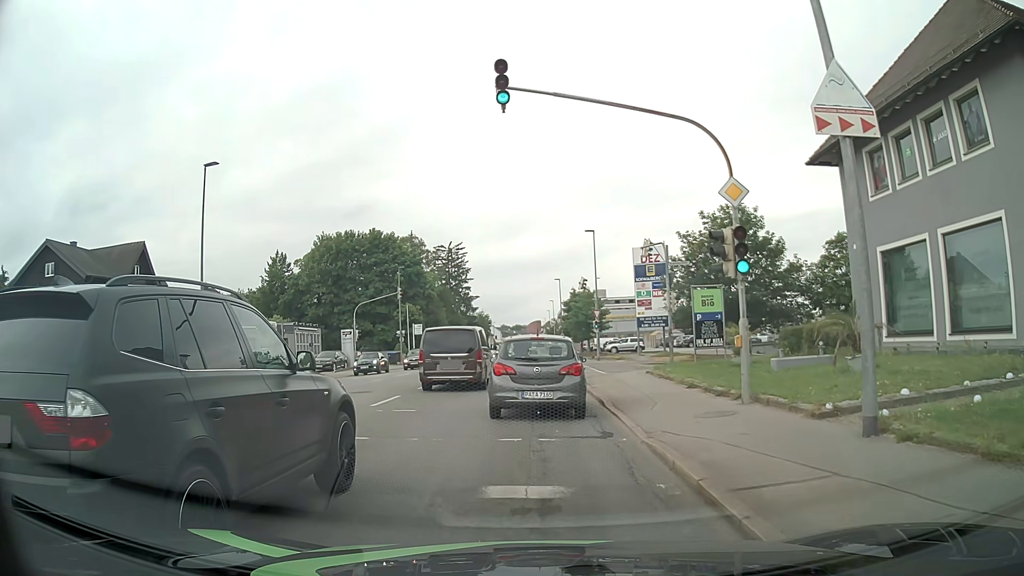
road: tertiary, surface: asphalt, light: Day
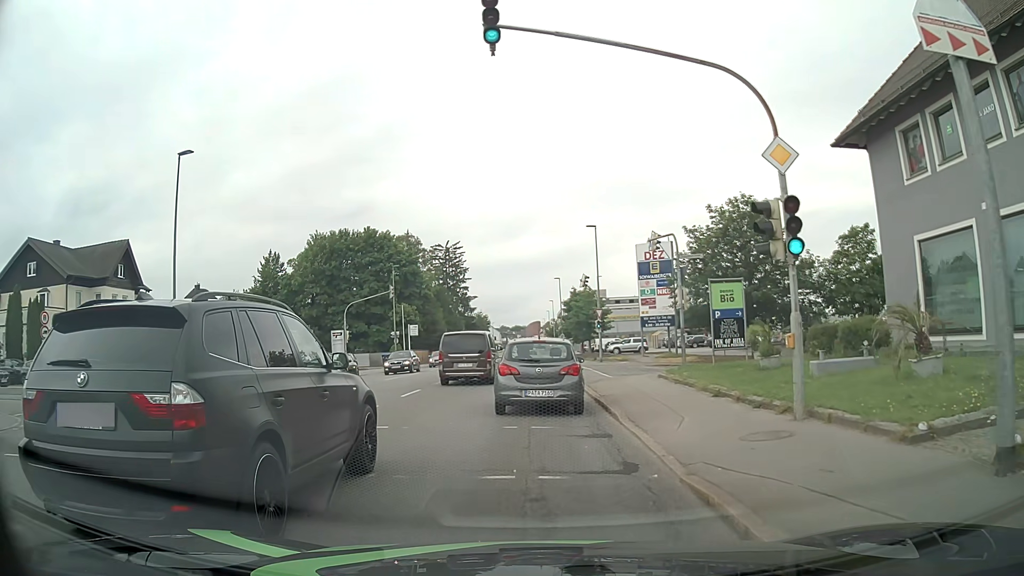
(0.0, +2.6) m; 0°
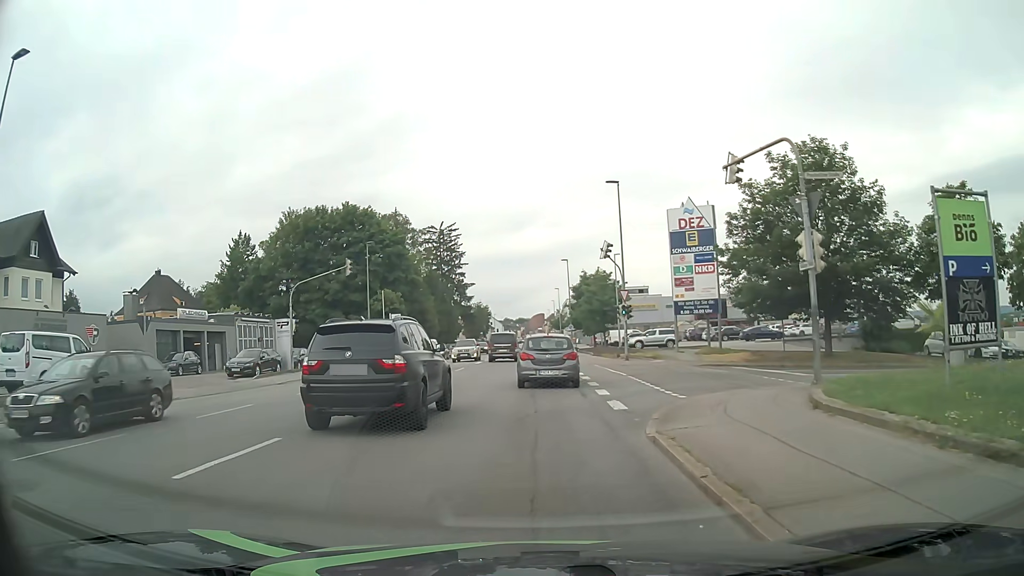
(0.0, +12.4) m; 0°
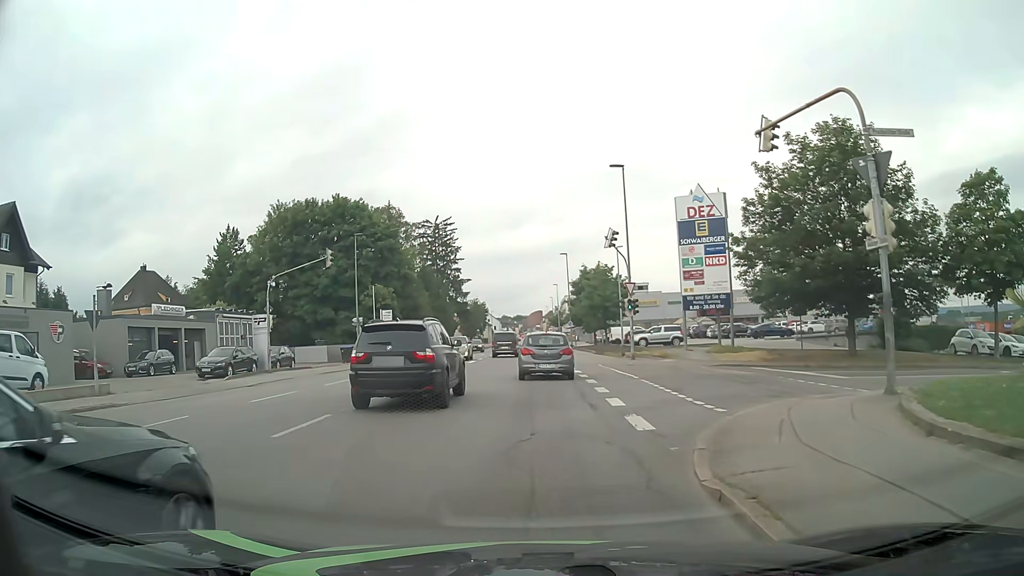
(0.0, +3.2) m; 0°
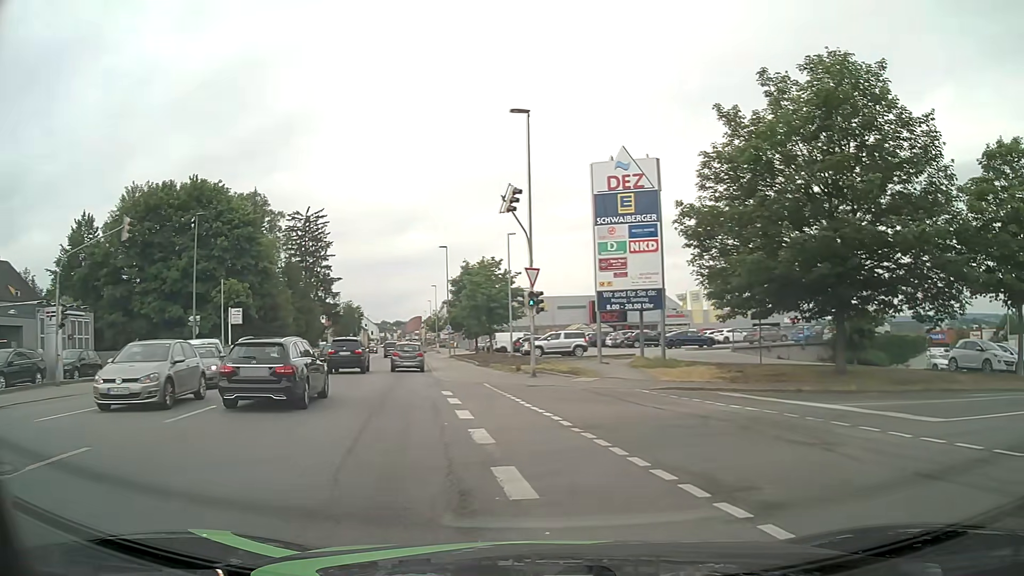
(+0.3, +9.8) m; +9°
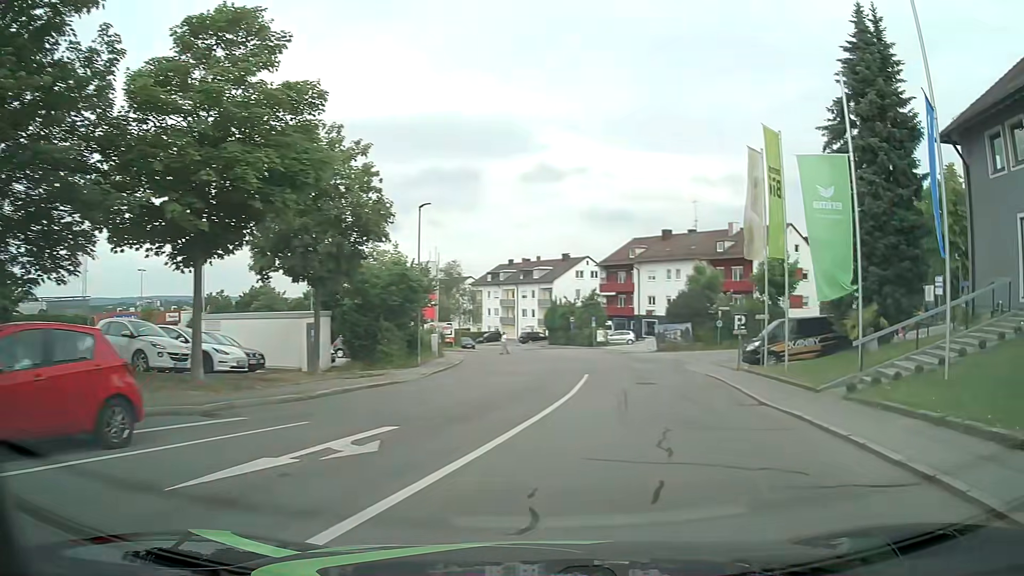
(+7.0, +9.0) m; +70°
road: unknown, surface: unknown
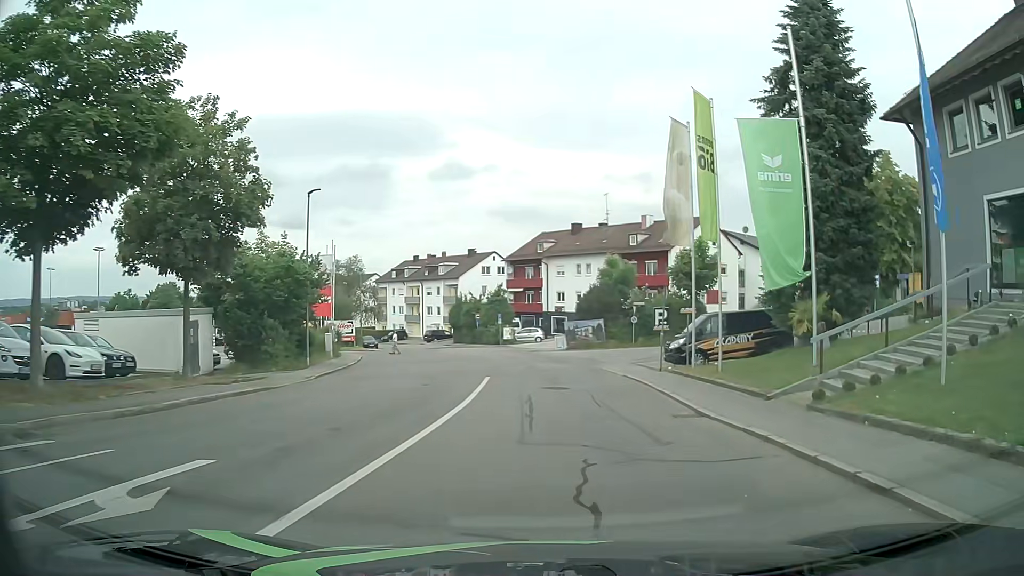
(+0.3, +3.1) m; +8°
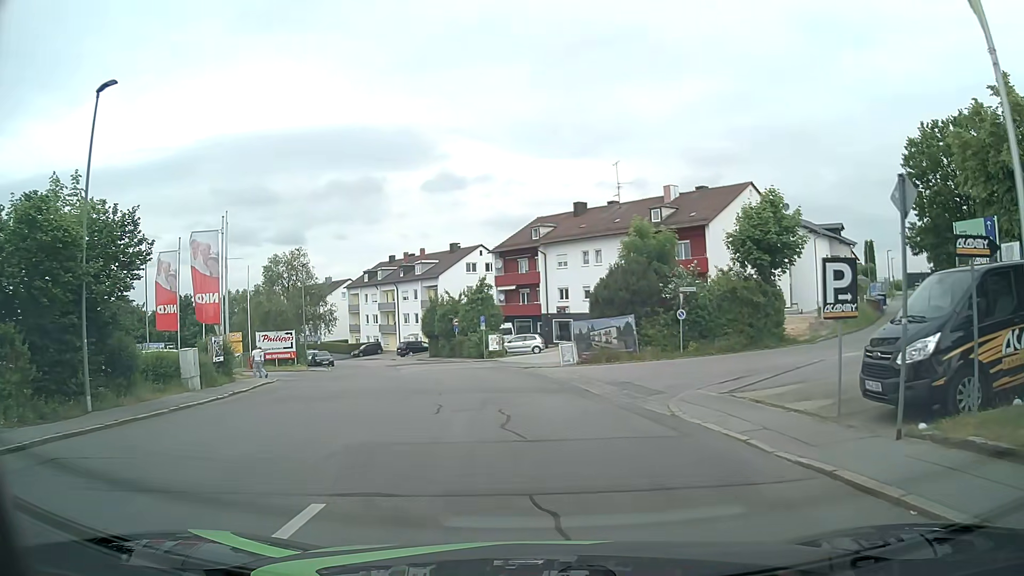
(+0.3, +16.3) m; -1°
